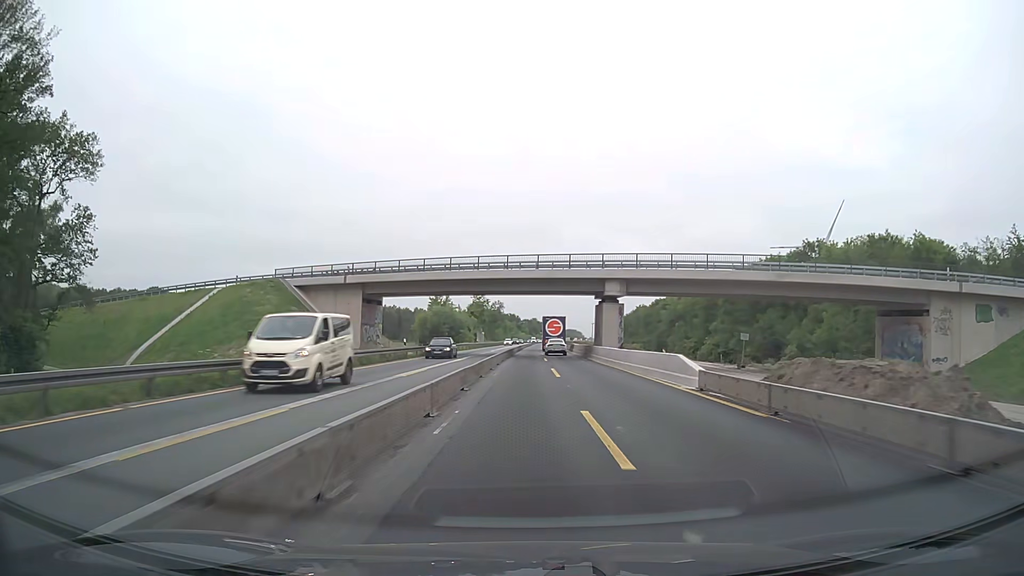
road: motorway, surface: concrete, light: Day
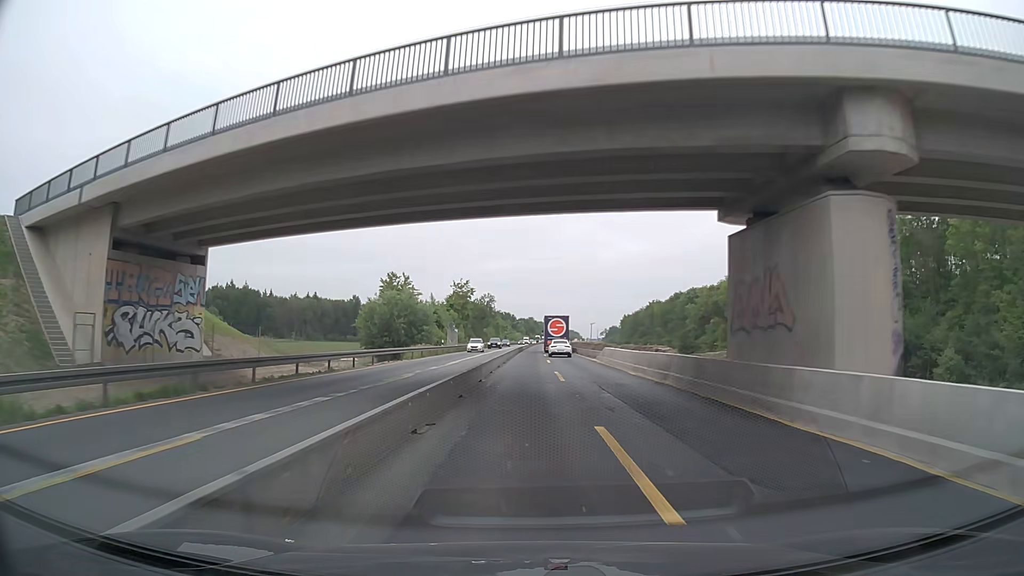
(+0.2, +38.2) m; 0°
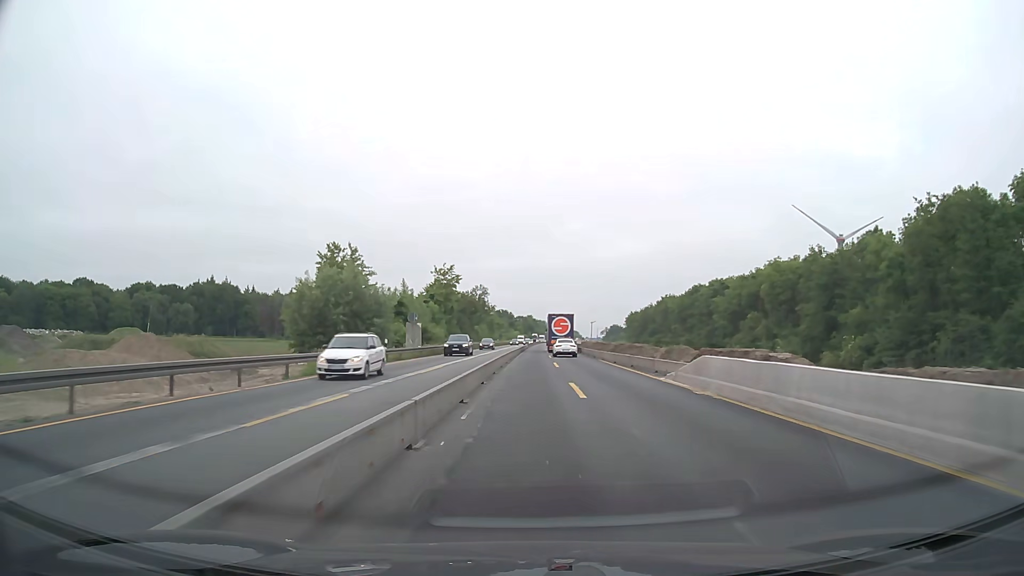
(+0.1, +25.4) m; +1°
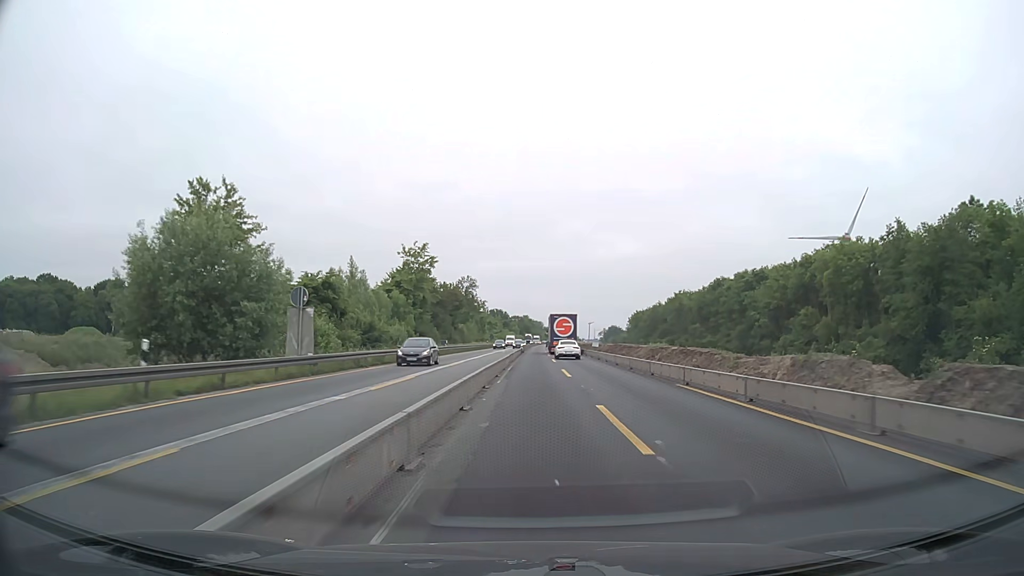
(-0.2, +25.4) m; 0°
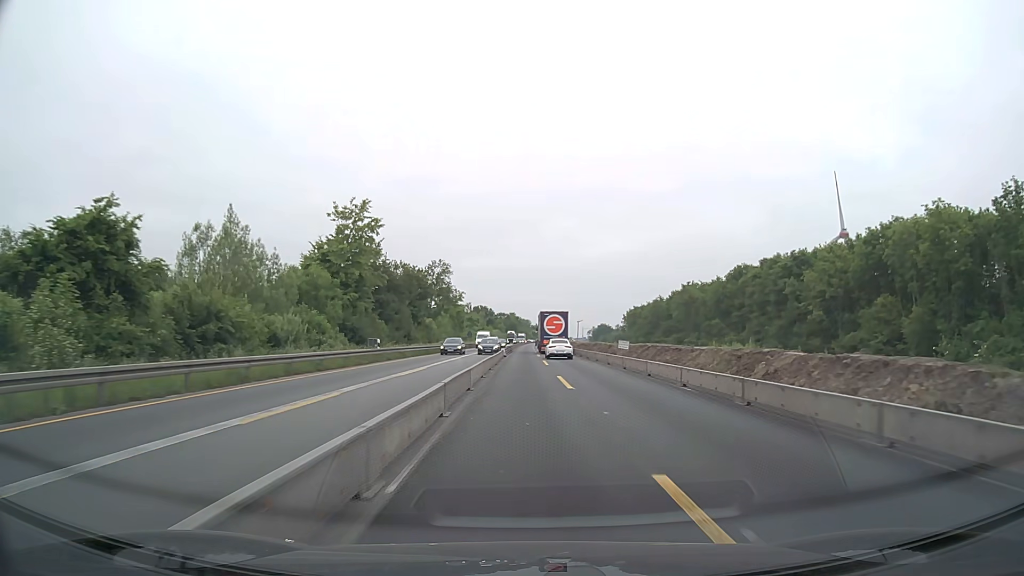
(+0.3, +25.4) m; +1°
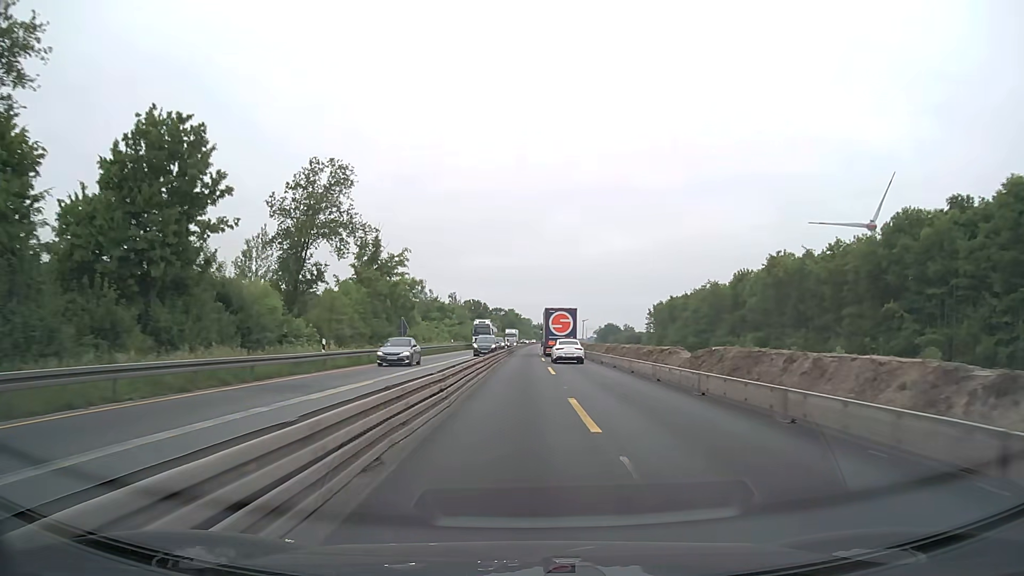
(-0.1, +63.4) m; 0°
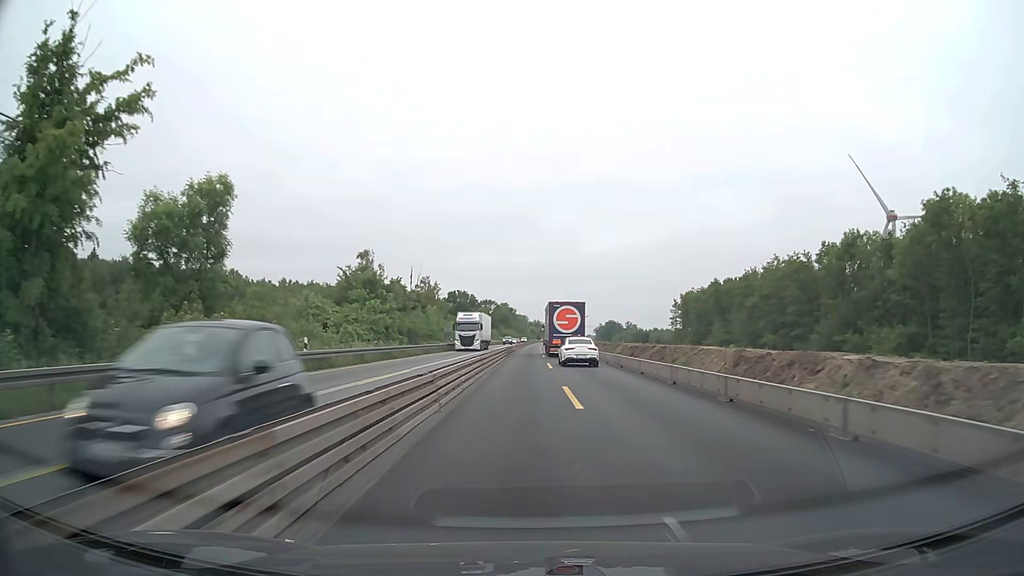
(+0.1, +50.6) m; 0°
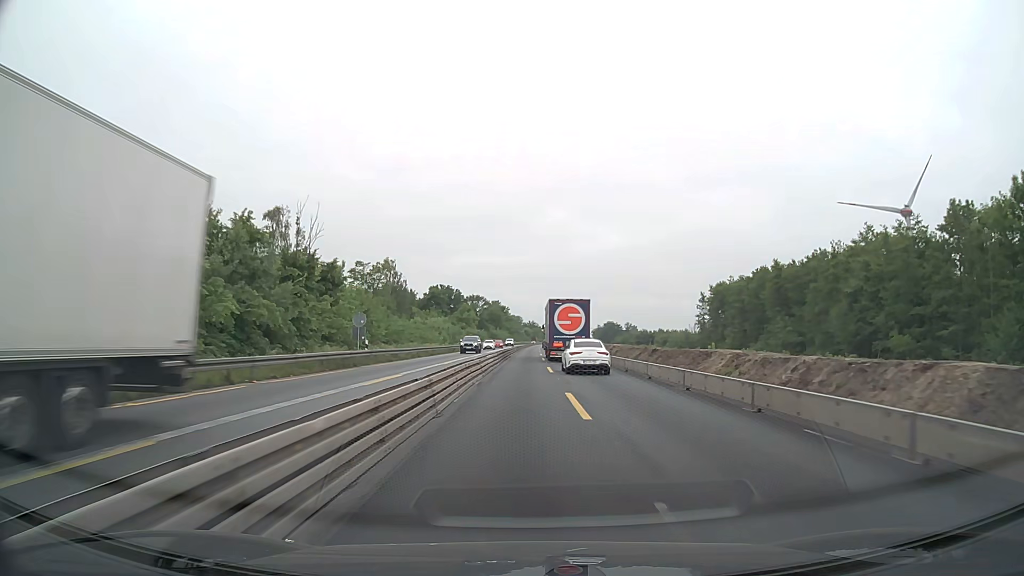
(+0.1, +38.0) m; 0°
(0, +10) (0, +20) (0, +30) (0, +40) (0, +50) (0, +60) (+1, +70) (+1, +80) (+1, +90) (+1, +100) m
